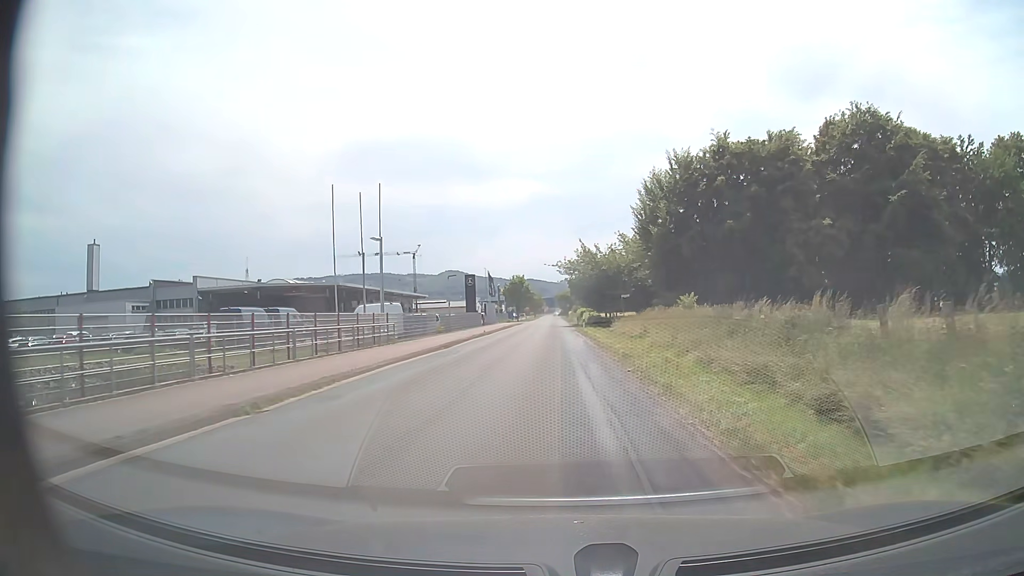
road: unclassified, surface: asphalt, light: Day
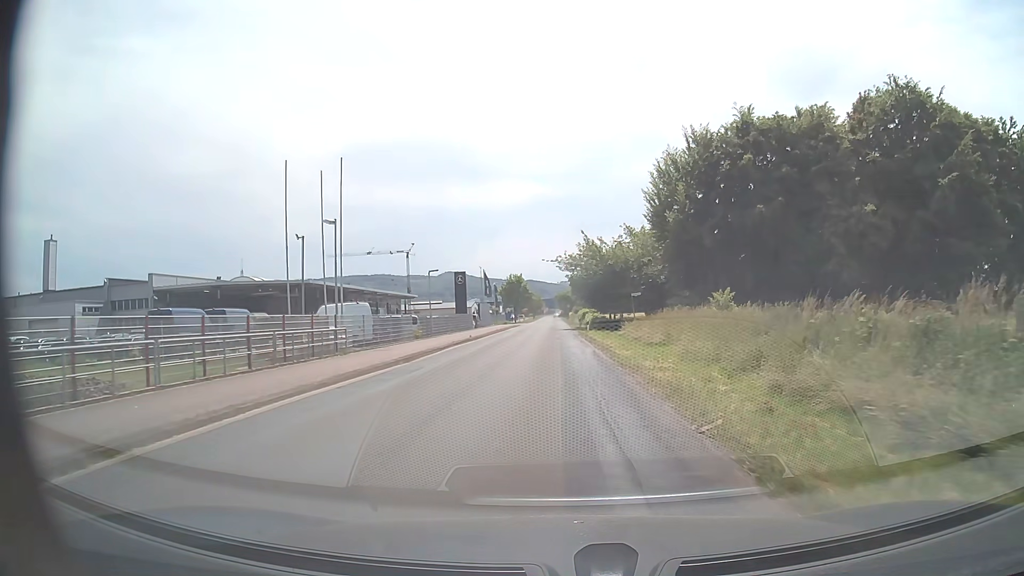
(0.0, +7.8) m; 0°
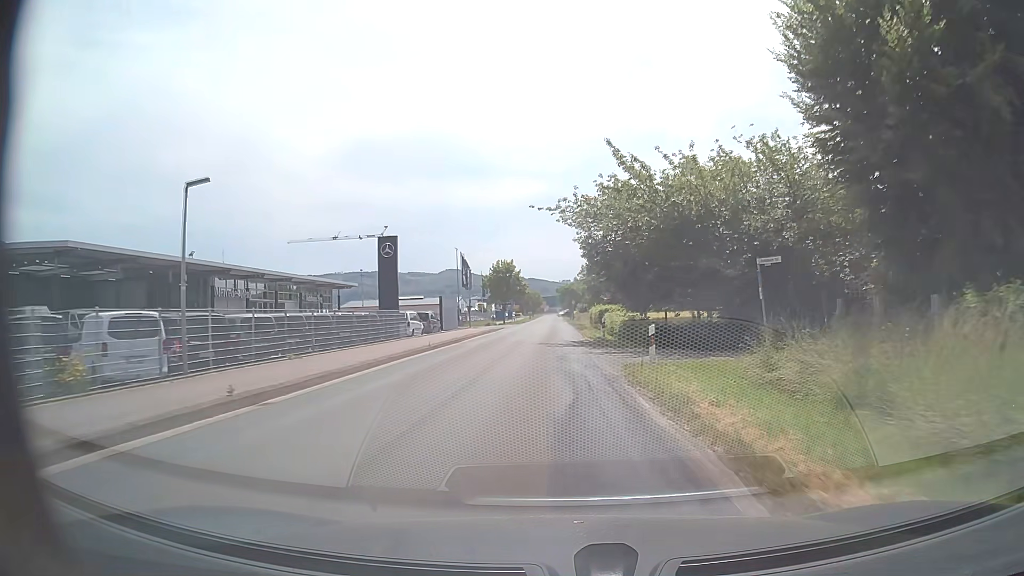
(-0.1, +30.8) m; 0°
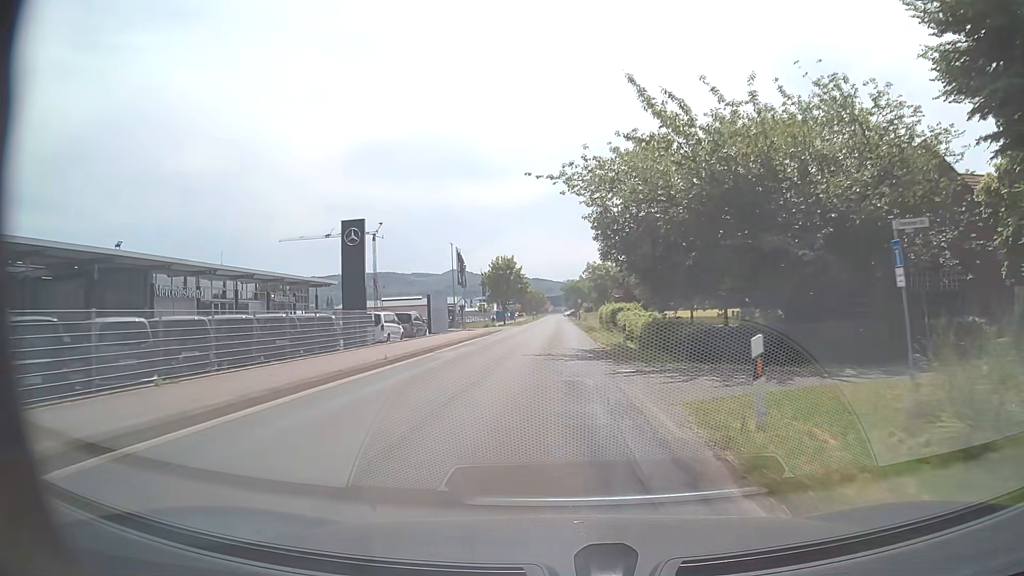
(0.0, +7.7) m; 0°
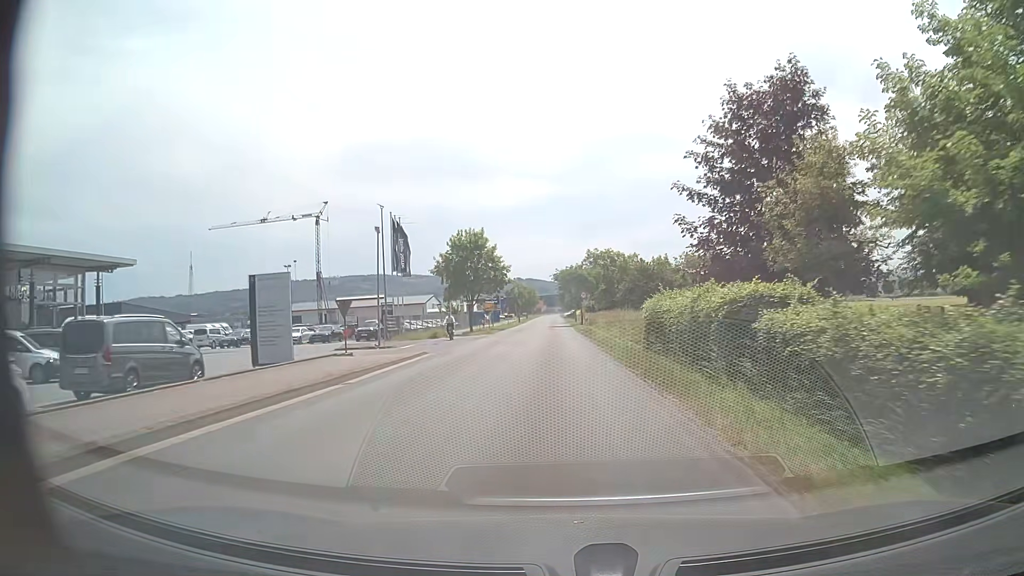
(0.0, +31.2) m; 0°
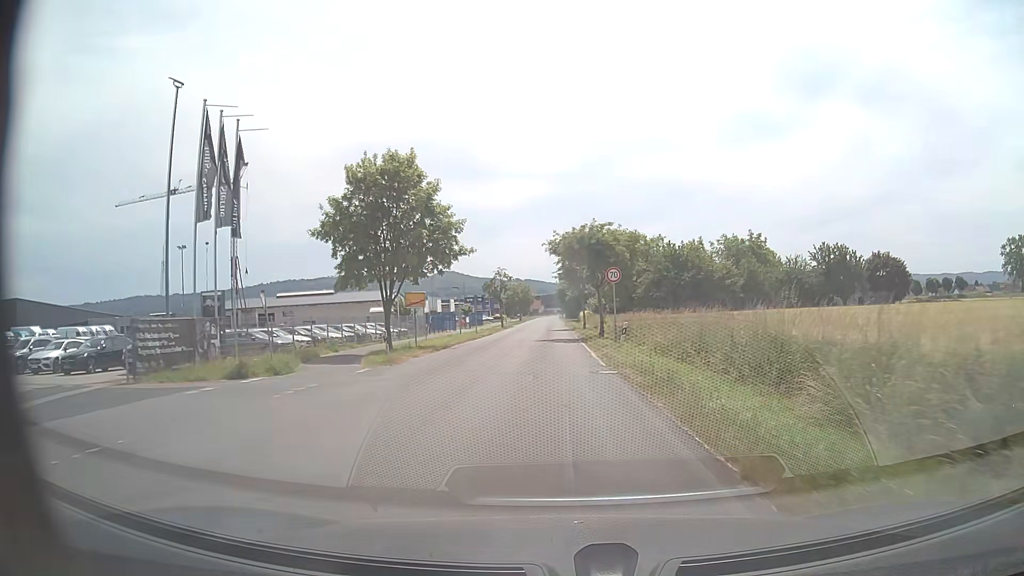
(0.0, +30.9) m; 0°
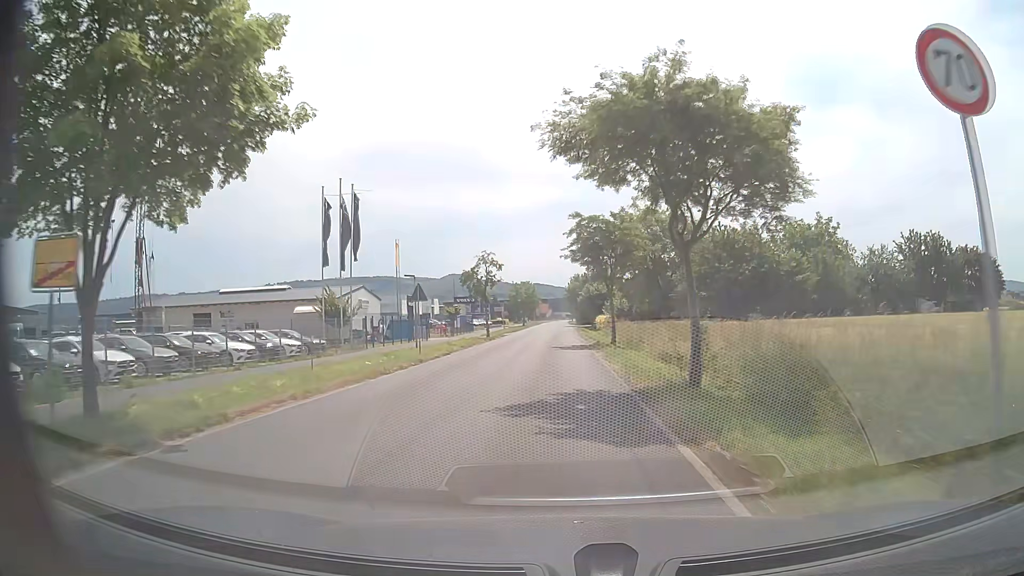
(-0.1, +23.1) m; 0°
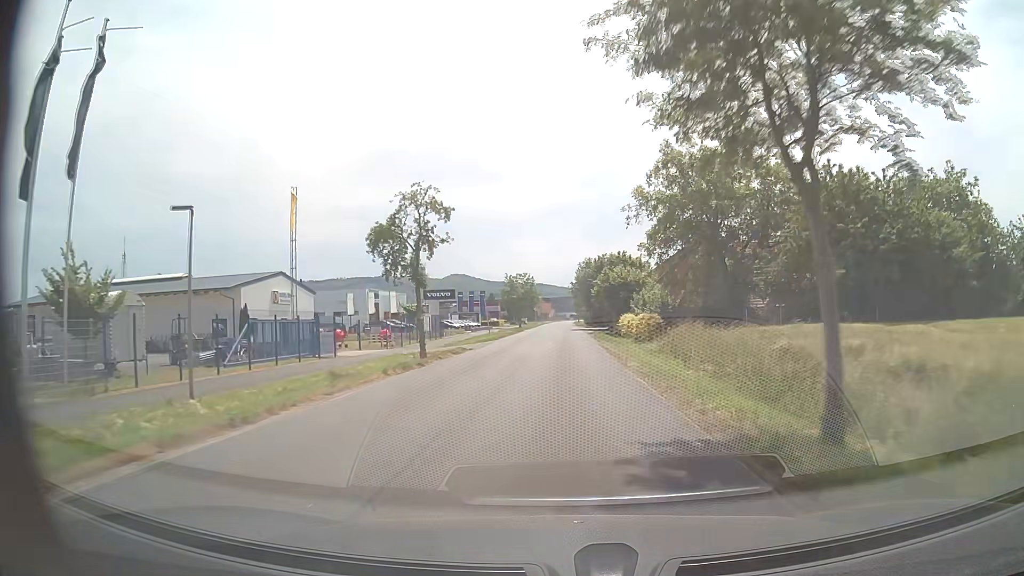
(-0.3, +27.1) m; -1°
(0, +10) (0, +20) (0, +30) (0, +40) (0, +50) (0, +60) (+1, +70) (+1, +80) (+1, +90) (+1, +100) m
